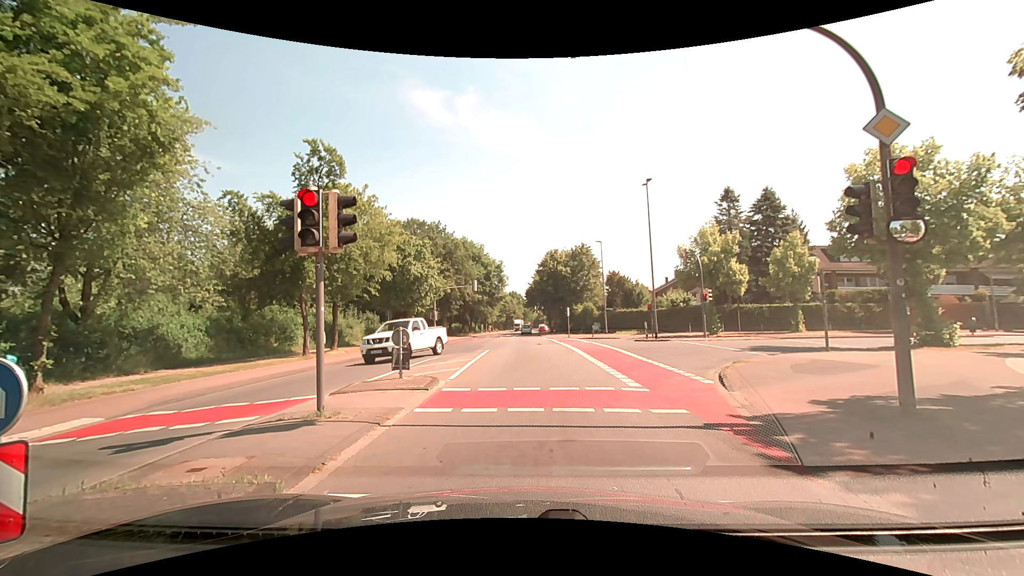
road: tertiary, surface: asphalt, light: Day
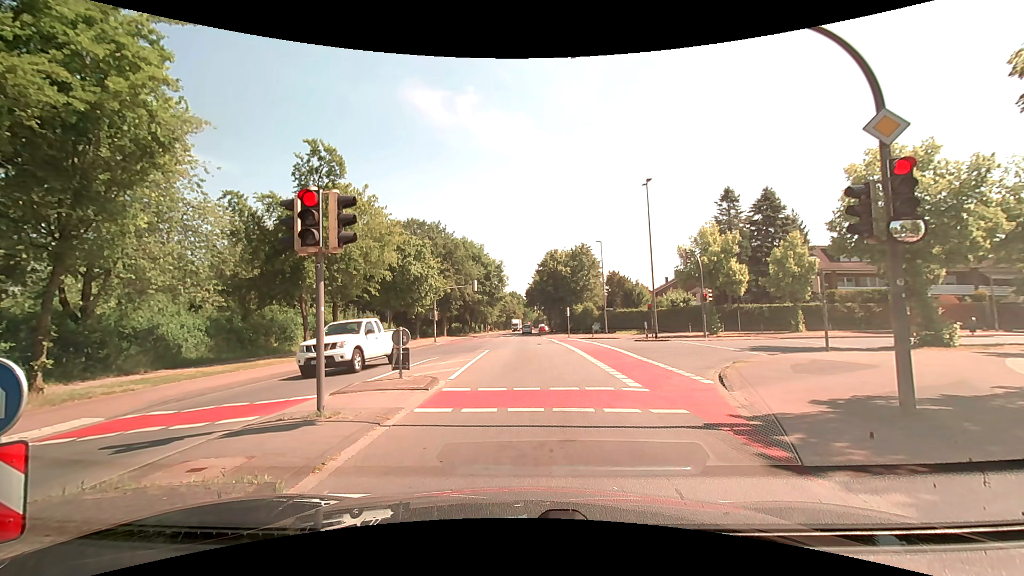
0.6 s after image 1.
(0.0, 0.0) m; 0°
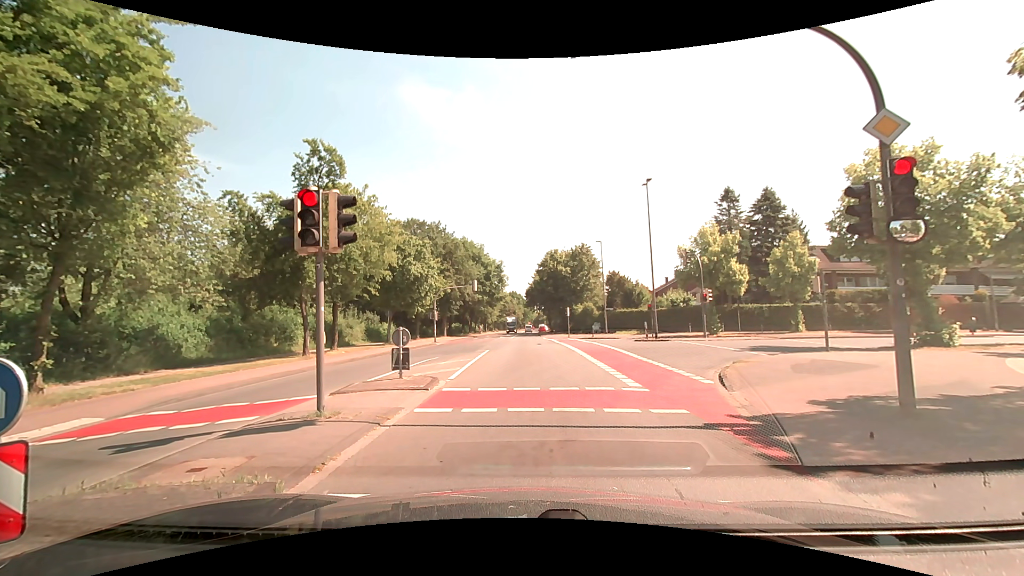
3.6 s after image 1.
(0.0, 0.0) m; 0°
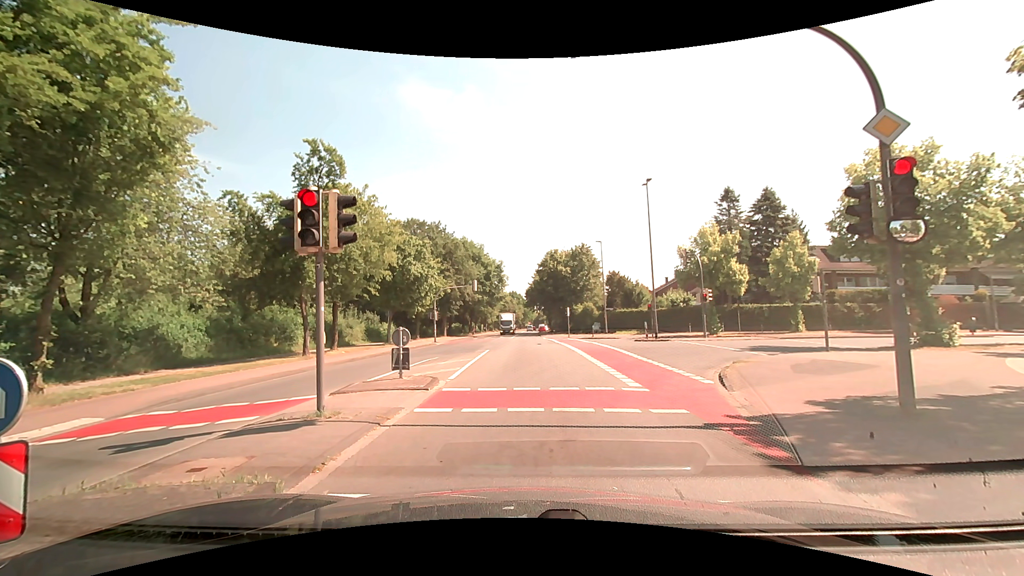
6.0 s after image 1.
(0.0, 0.0) m; 0°
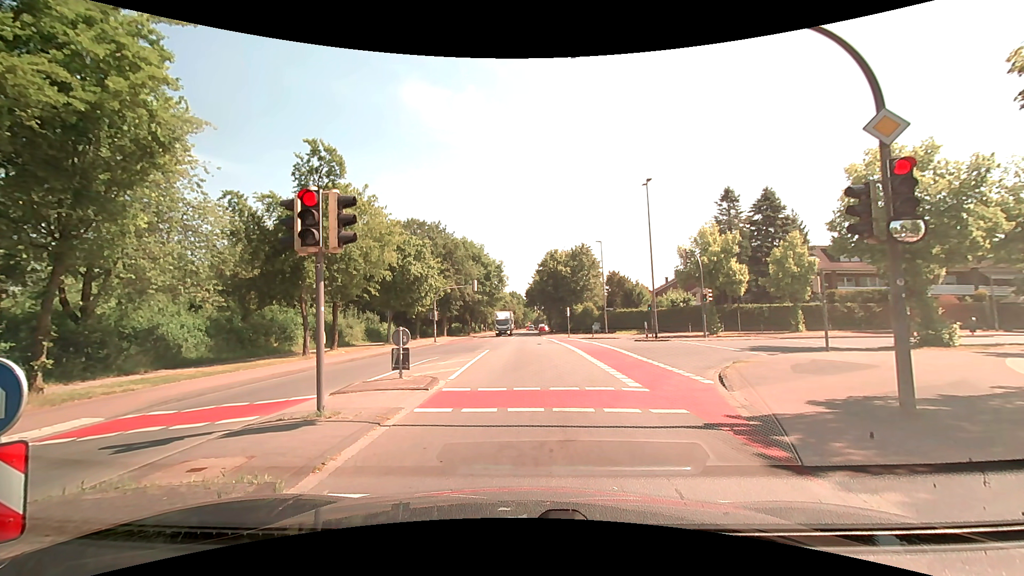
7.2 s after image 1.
(0.0, 0.0) m; 0°
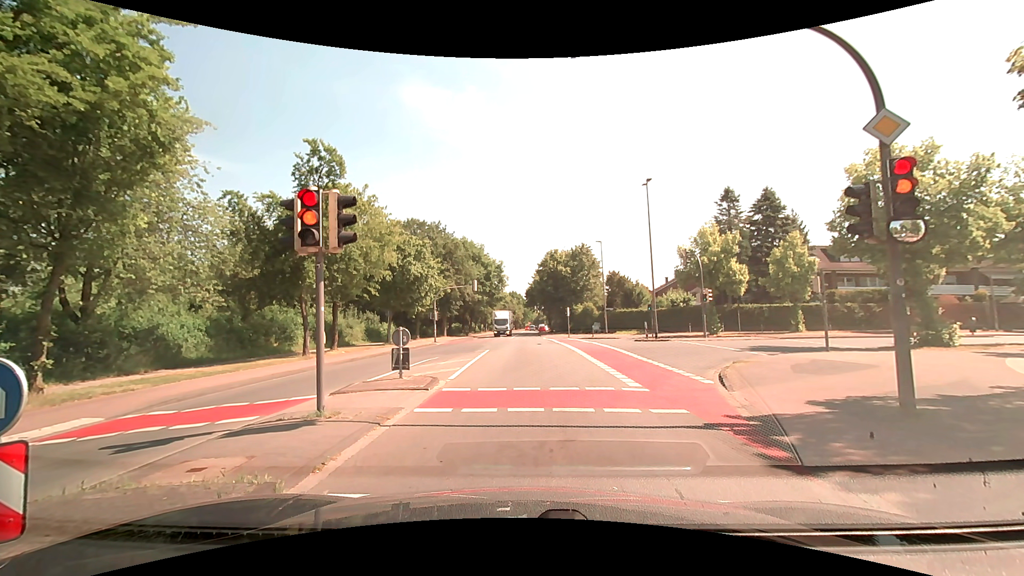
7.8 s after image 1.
(0.0, 0.0) m; 0°
(0, +10) (-1, +20) (-1, +30) (-2, +40) (-2, +50) (-2, +60) (-2, +70) (-3, +80) (-3, +90) (-3, +100) m
